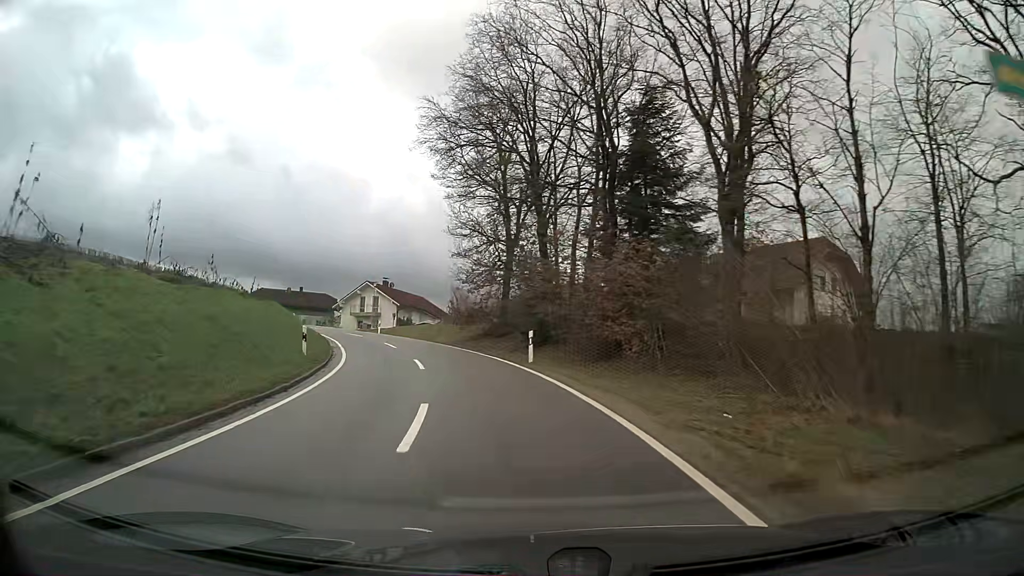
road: tertiary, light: Day
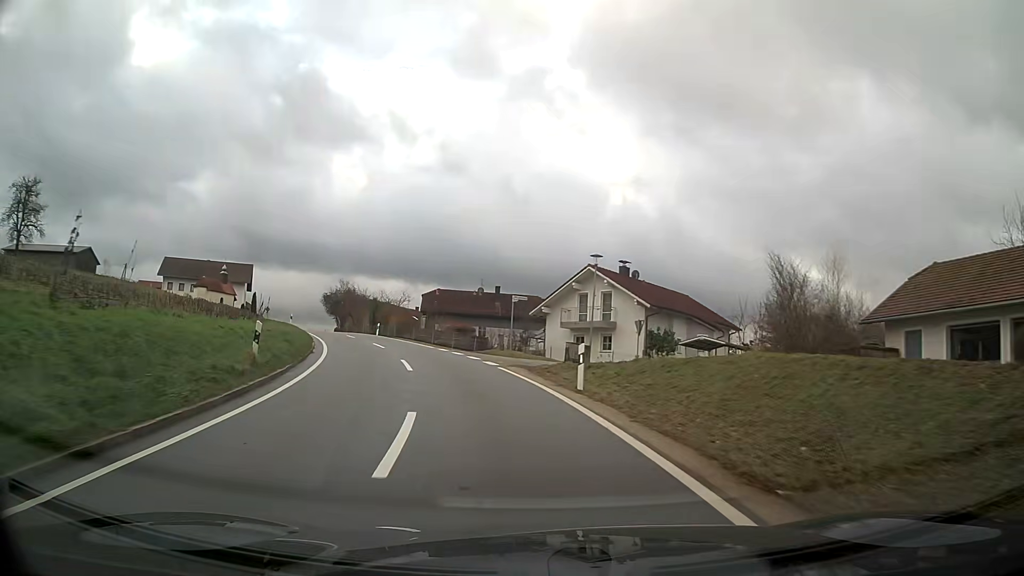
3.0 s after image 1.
(-6.7, +36.9) m; -21°
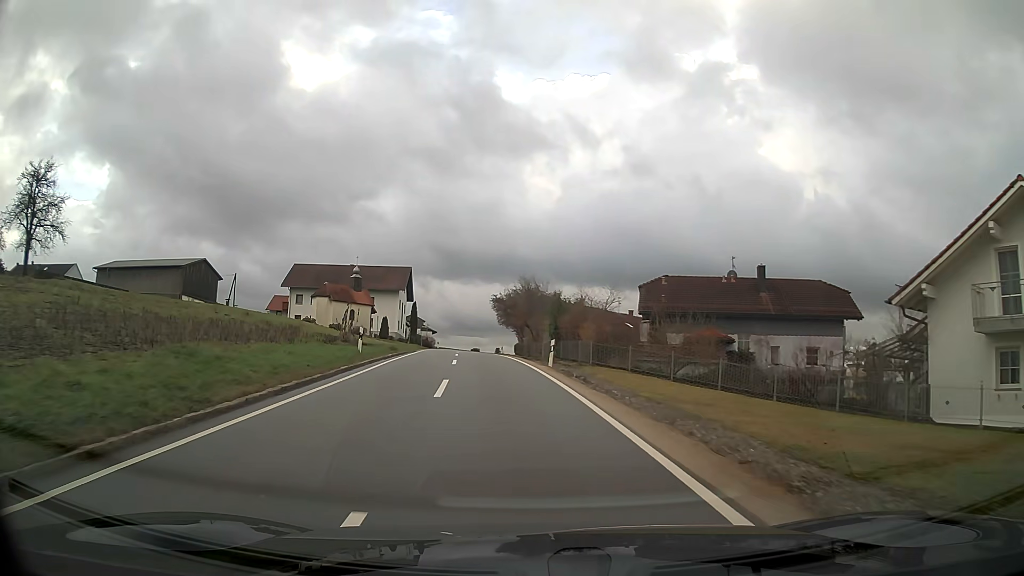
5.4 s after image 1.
(-4.7, +28.6) m; -17°
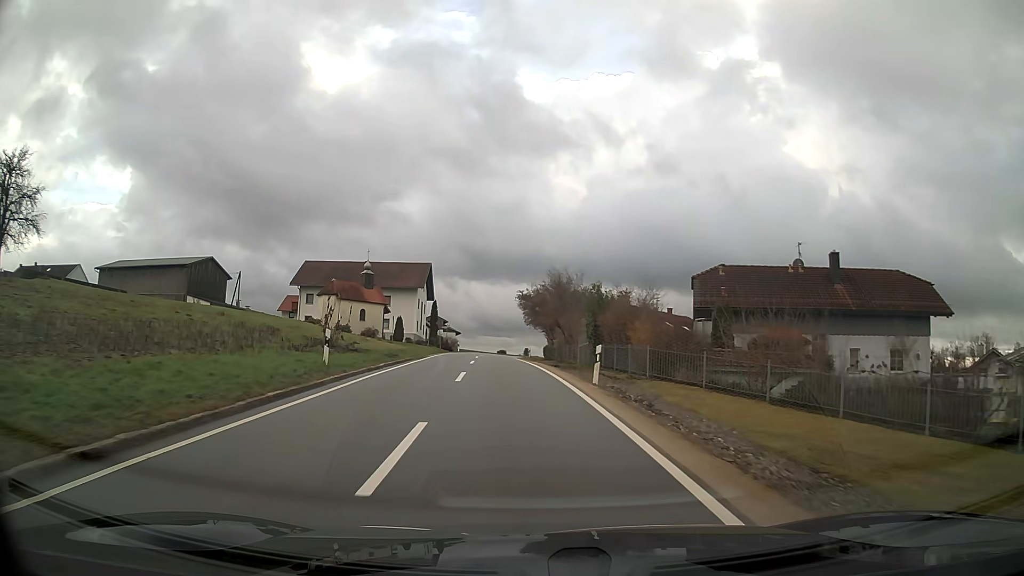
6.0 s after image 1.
(-0.1, +7.4) m; -2°
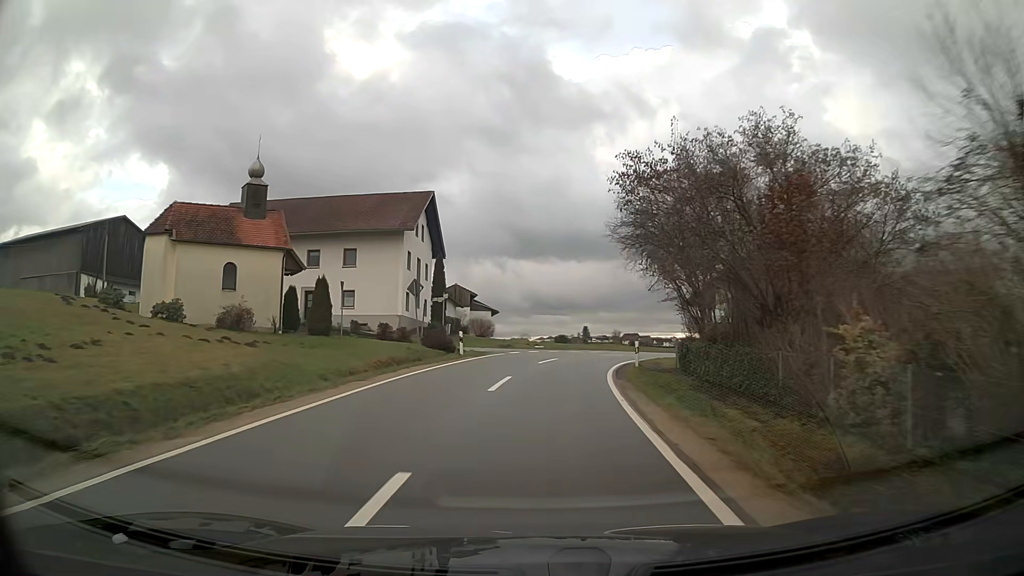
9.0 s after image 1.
(-1.8, +39.5) m; -3°
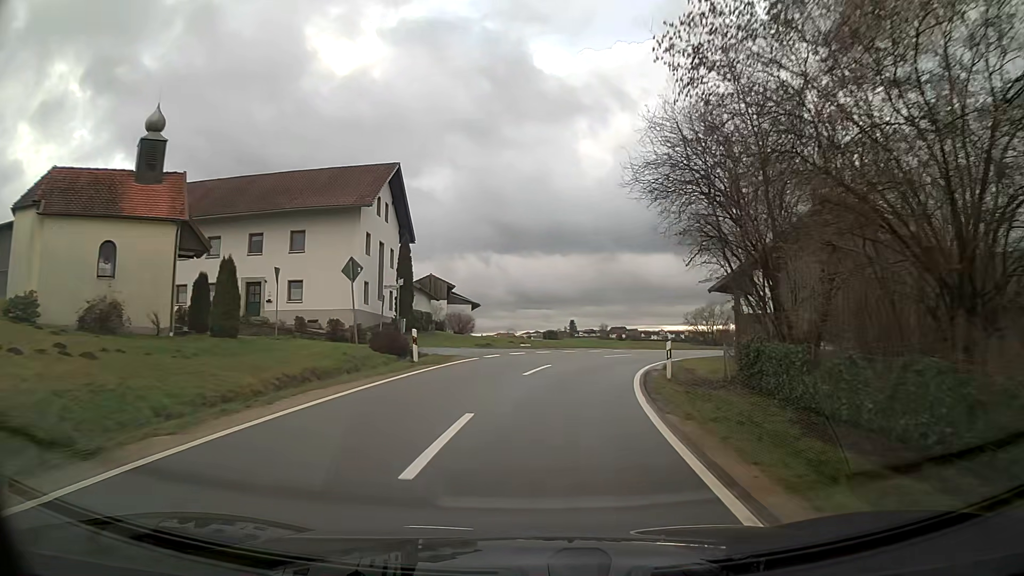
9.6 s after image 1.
(+0.1, +8.2) m; +2°
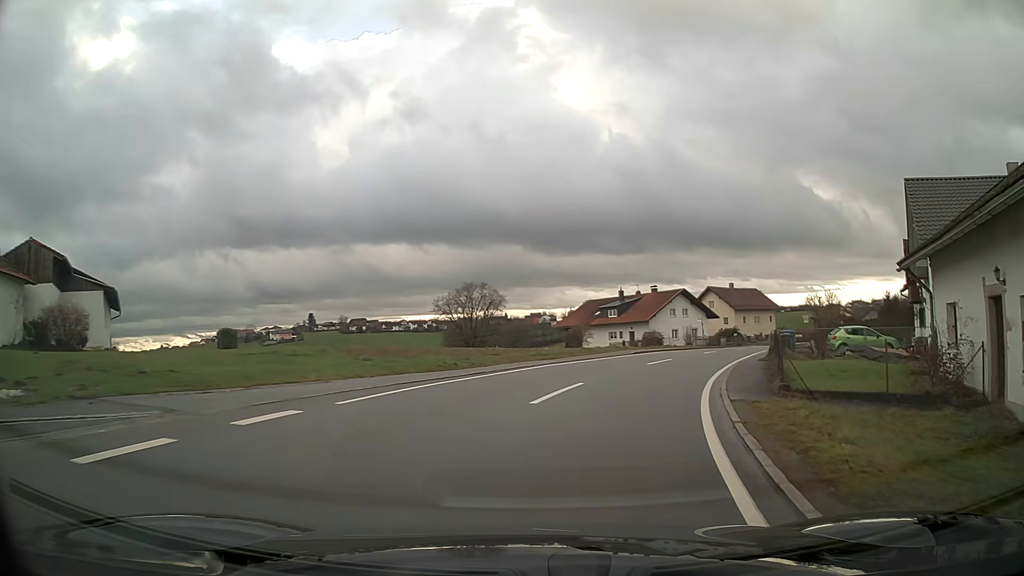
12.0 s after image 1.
(+5.0, +28.6) m; +24°
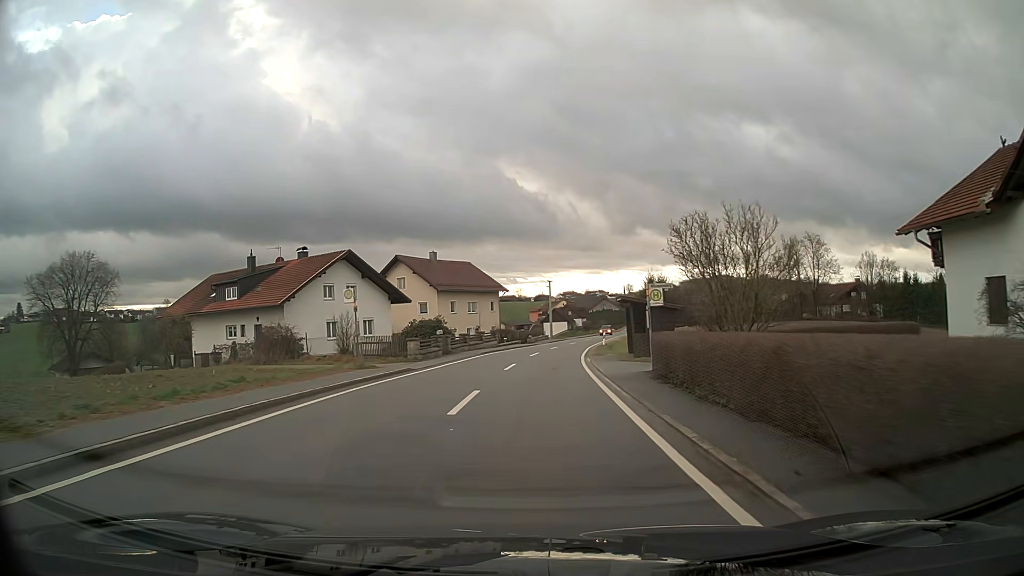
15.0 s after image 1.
(+9.0, +35.3) m; +22°
(0, +10) (0, +20) (+1, +30) (+2, +40) (+3, +50) (+5, +60) (+7, +70) (+9, +79) (+11, +89) (+12, +99) m
